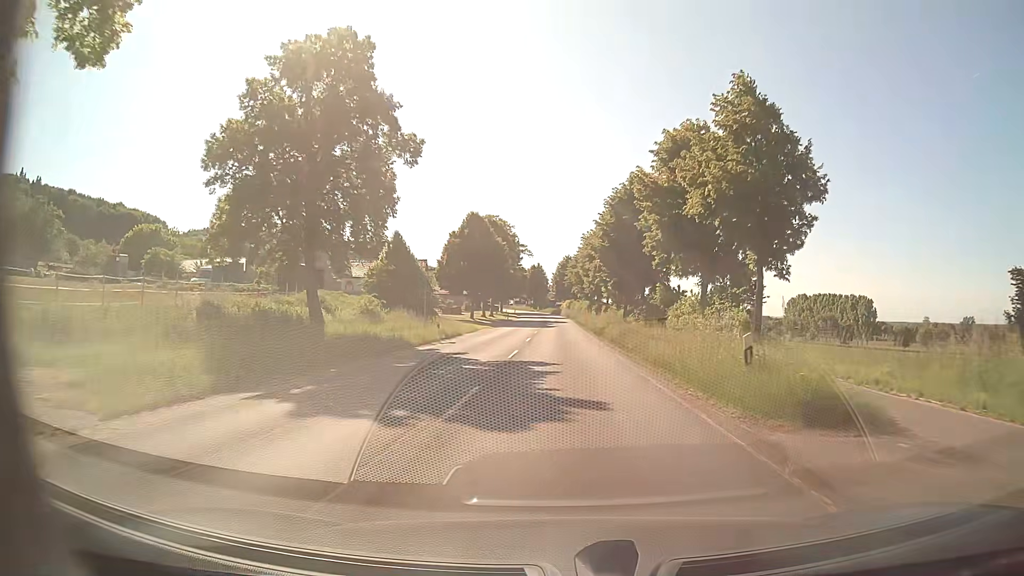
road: secondary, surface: asphalt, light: Day
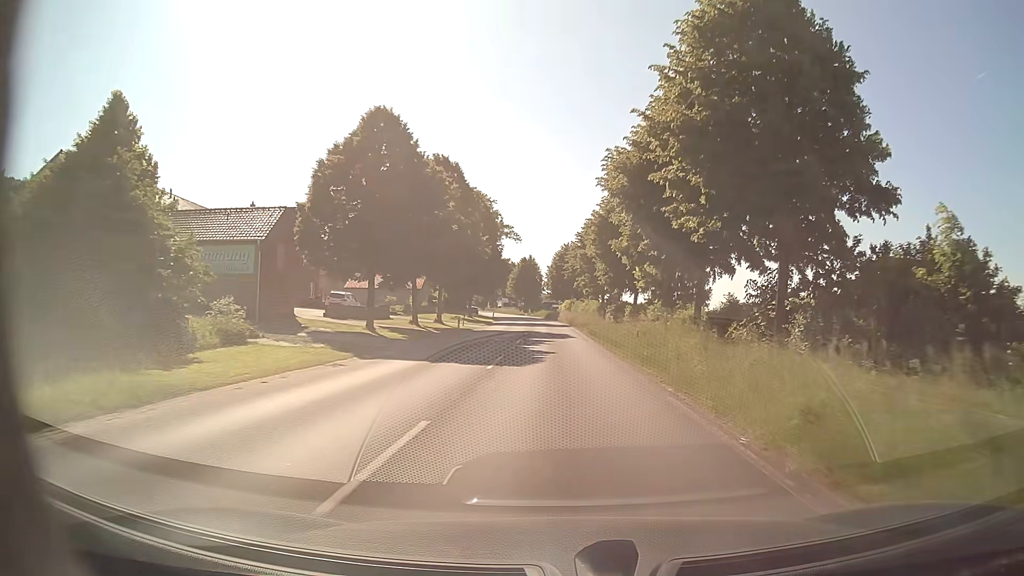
(+0.1, +40.2) m; 0°
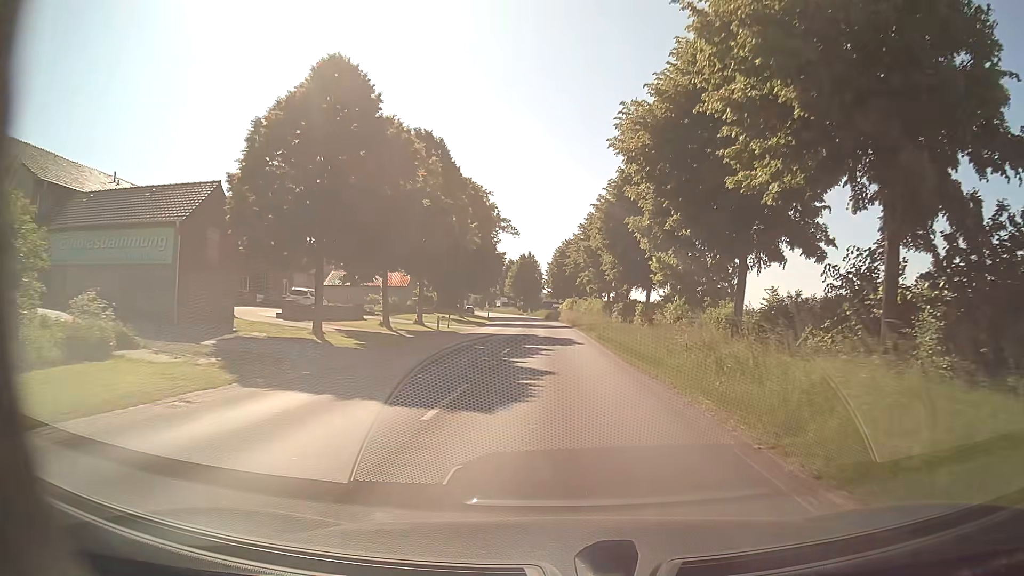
(+0.1, +8.1) m; +1°
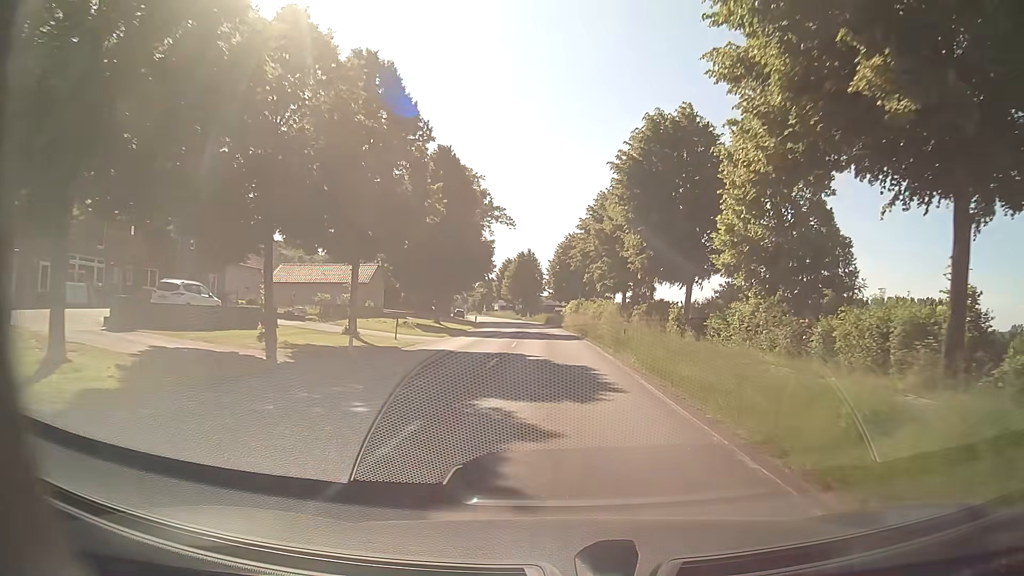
(-0.2, +16.1) m; -1°
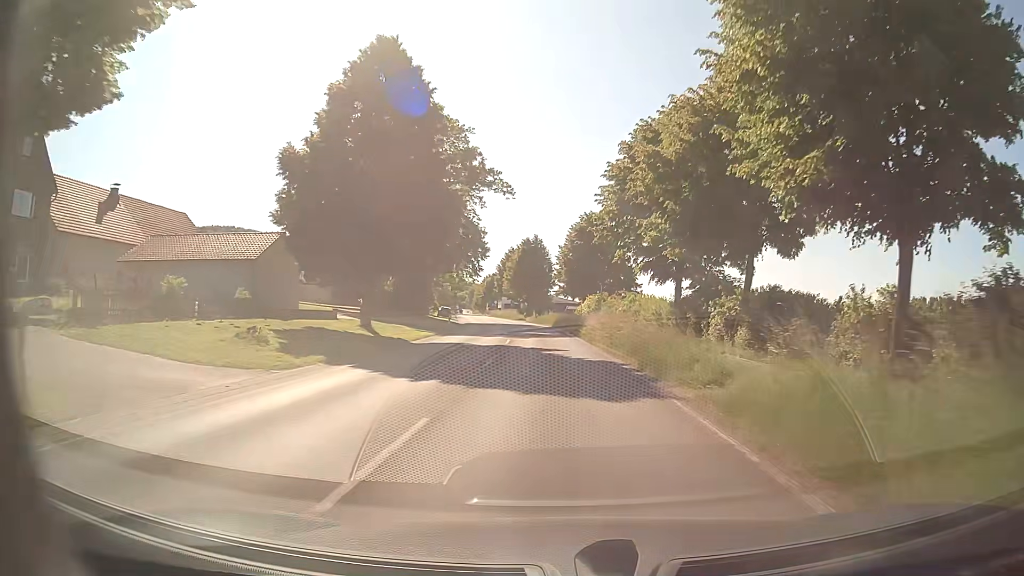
(+0.1, +24.1) m; 0°
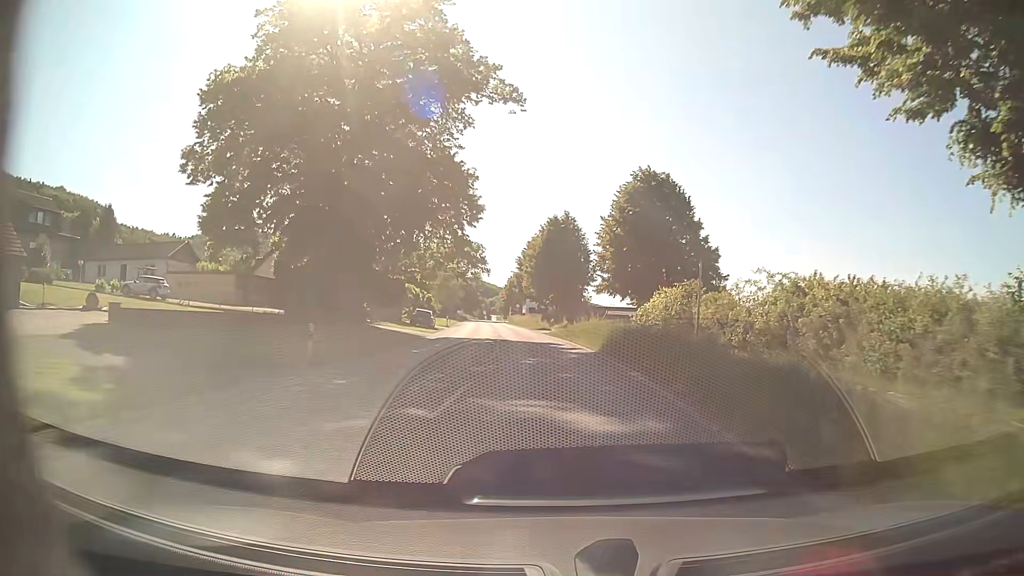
(-0.7, +32.2) m; -3°
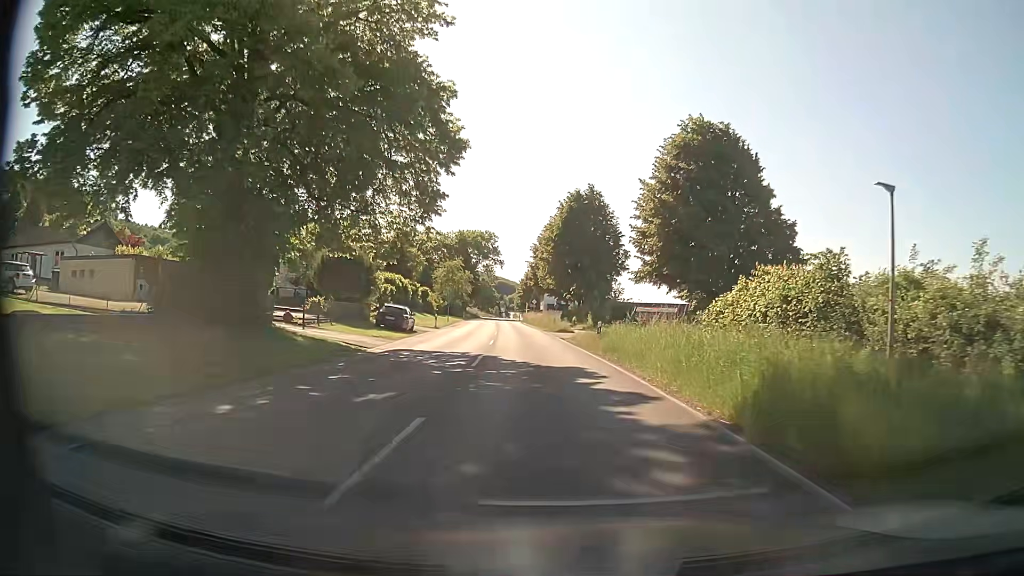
(-0.3, +16.1) m; -1°
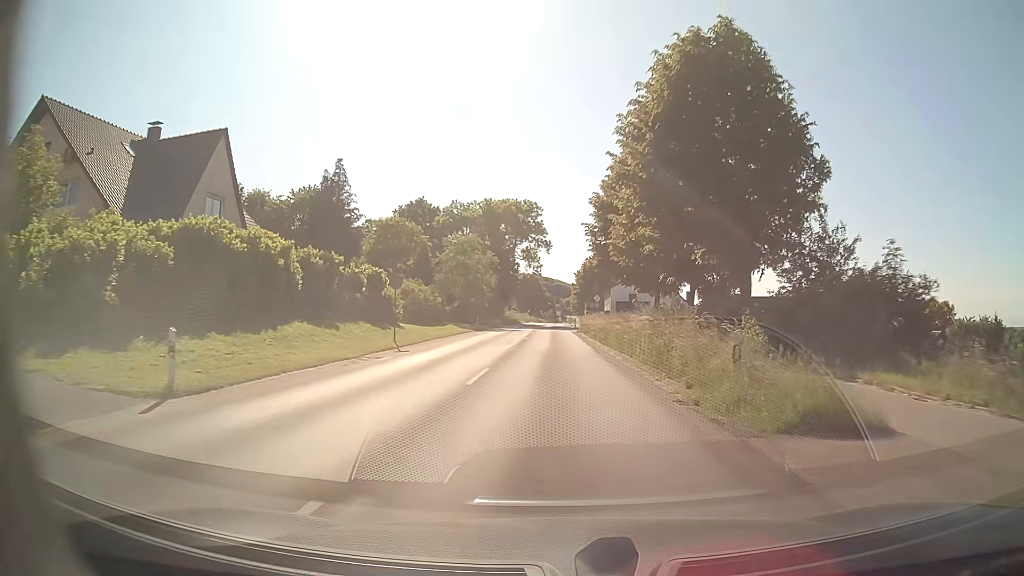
(-2.3, +40.3) m; -5°
(0, +10) (0, +20) (0, +30) (0, +40) (-1, +50) (-1, +60) (-1, +70) (-1, +80) (-1, +90) (-1, +100) m
